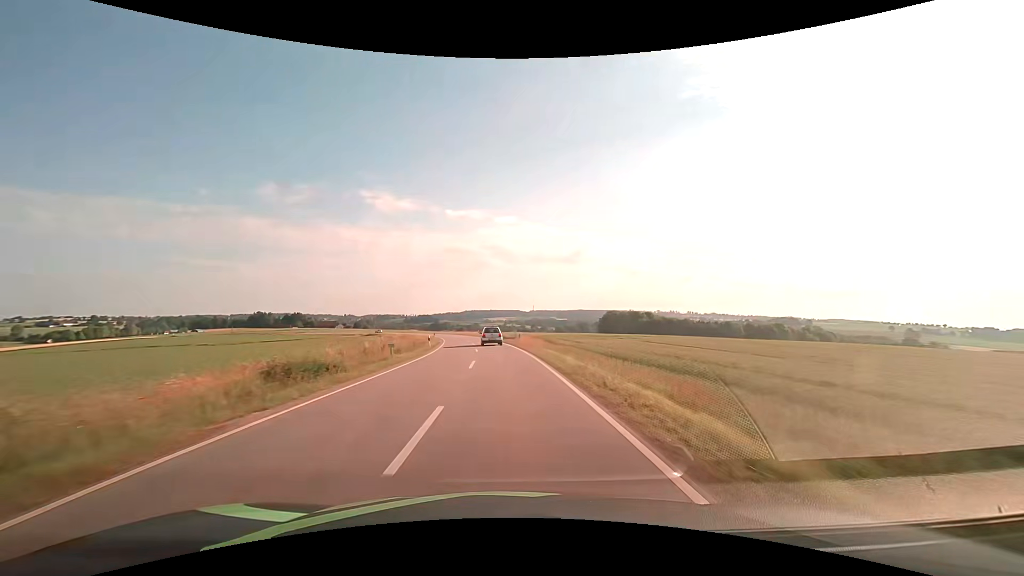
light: Day
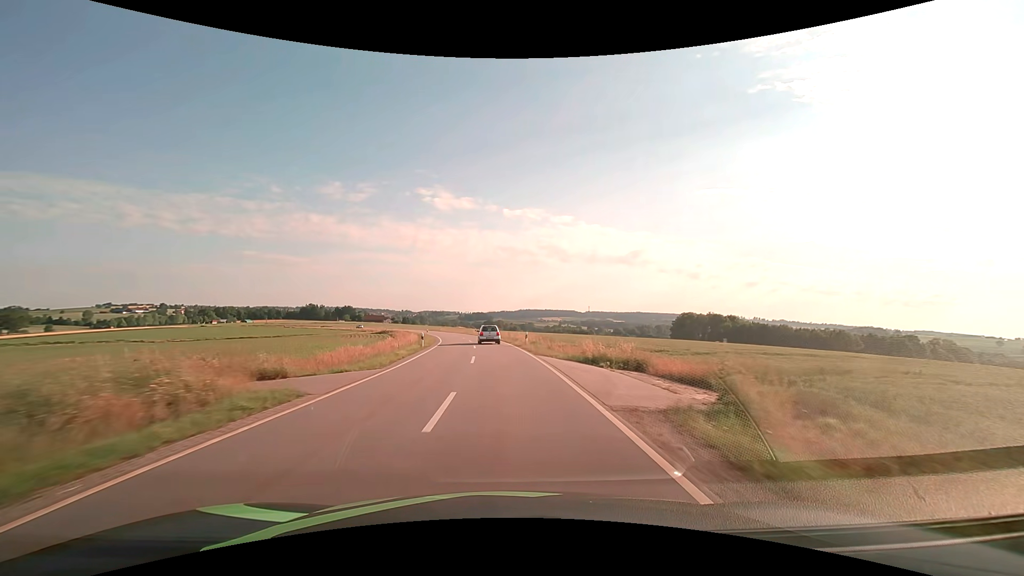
(-2.0, +47.0) m; -6°
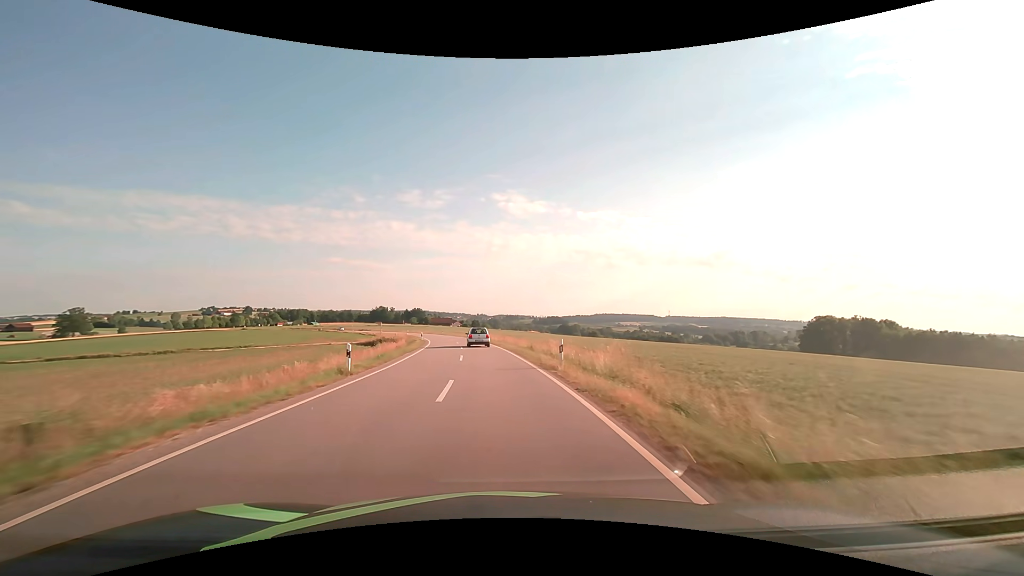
(-3.9, +58.1) m; -8°
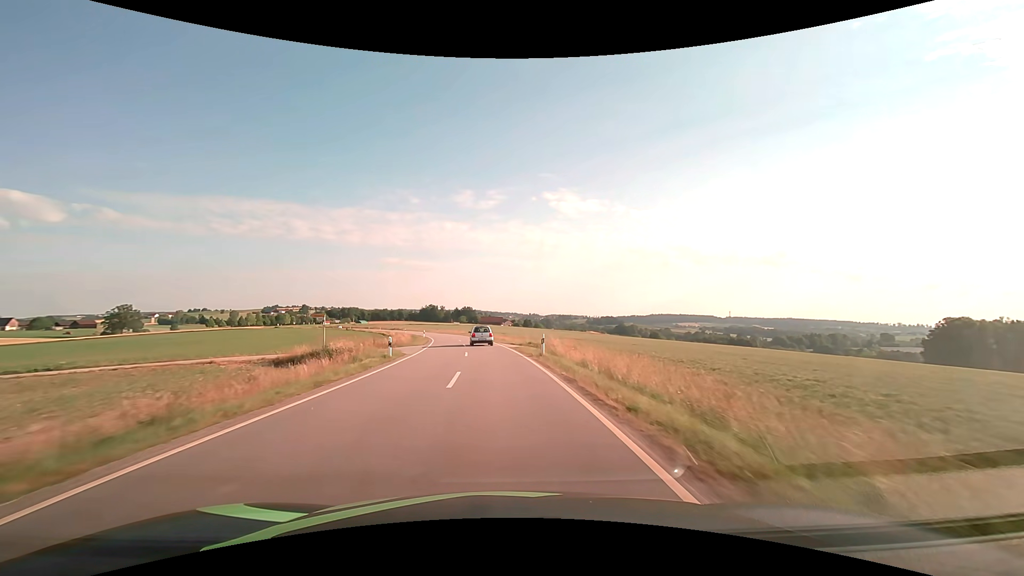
(-1.9, +34.5) m; -6°
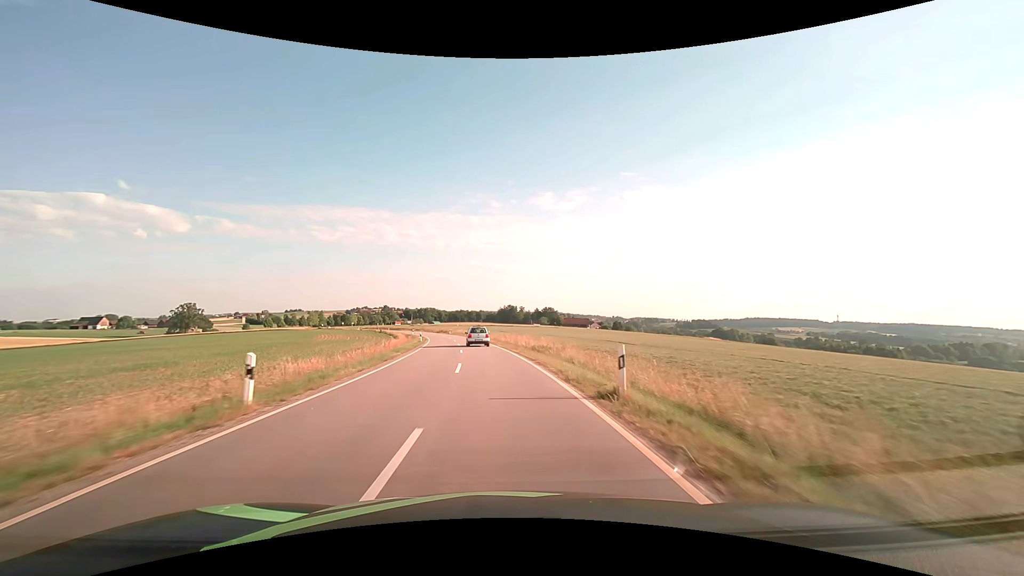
(-4.6, +57.1) m; -9°
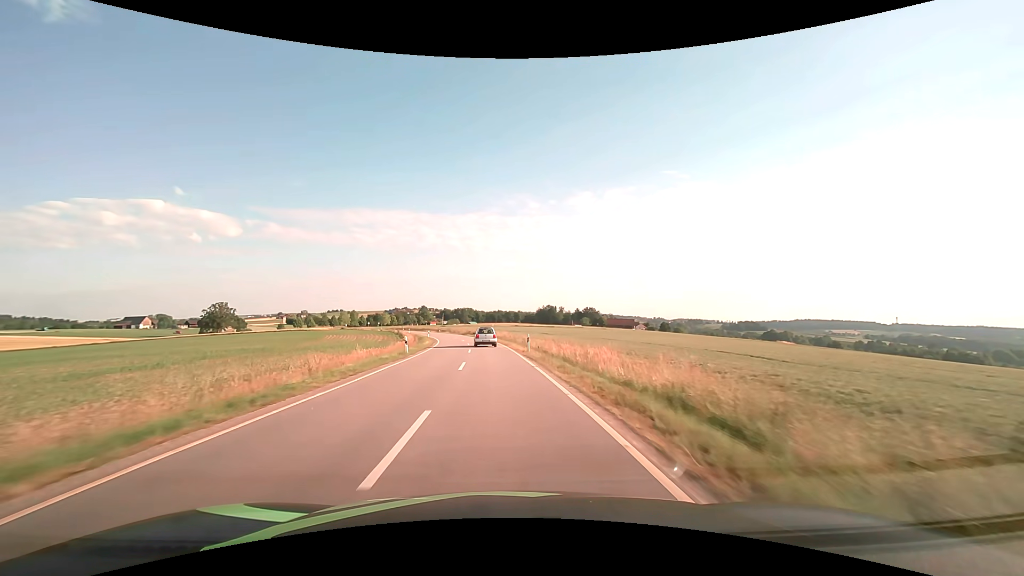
(-0.8, +22.9) m; -4°
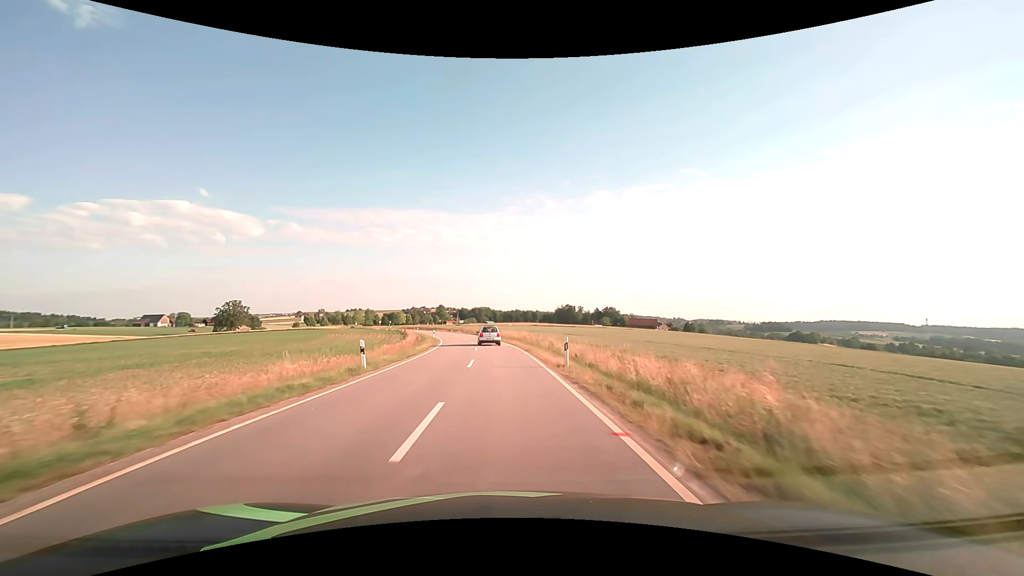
(-0.2, +11.5) m; -2°
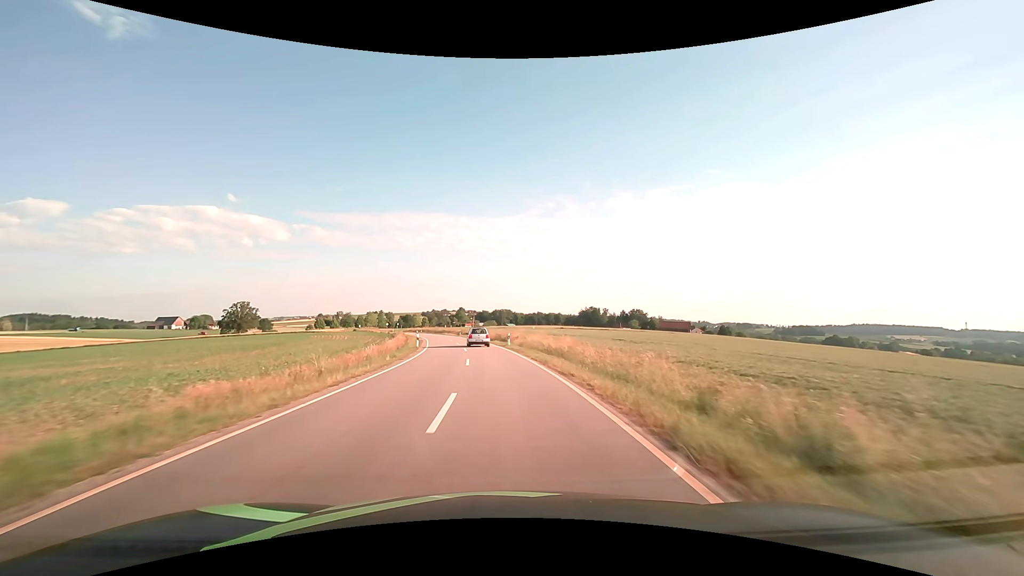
(-0.5, +23.0) m; -2°
(0, +10) (0, +20) (-1, +30) (-2, +40) (-4, +50) (-5, +60) (-7, +70) (-9, +79) (-11, +89) (-14, +99) m
